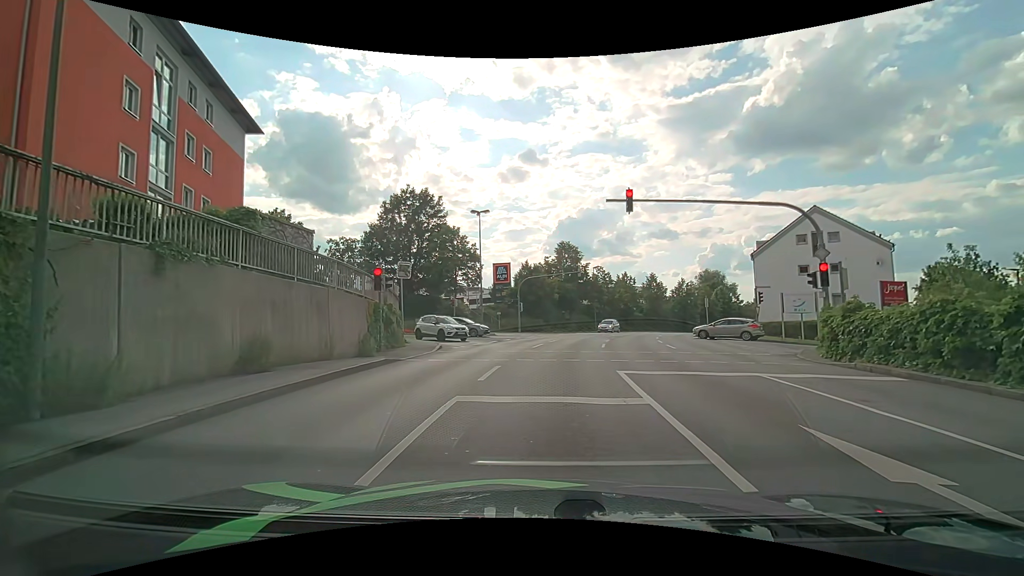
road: tertiary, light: Day
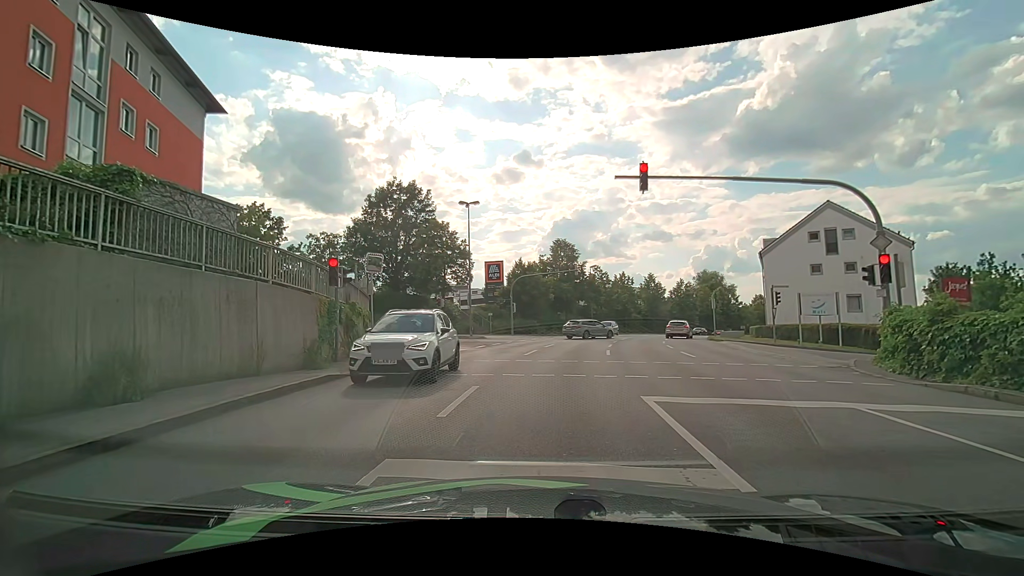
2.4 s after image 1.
(+0.1, +3.4) m; +2°
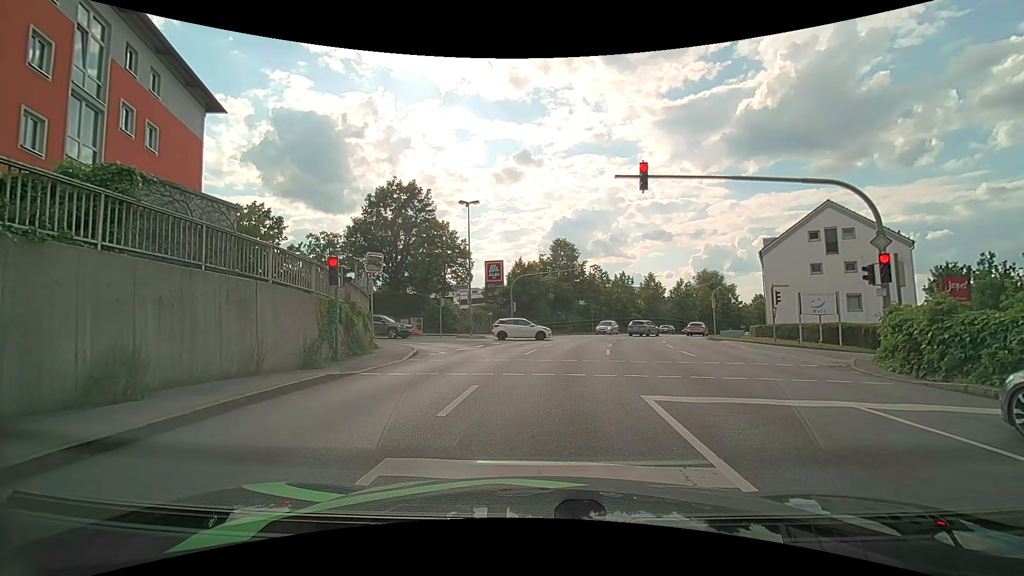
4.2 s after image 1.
(0.0, +0.1) m; 0°
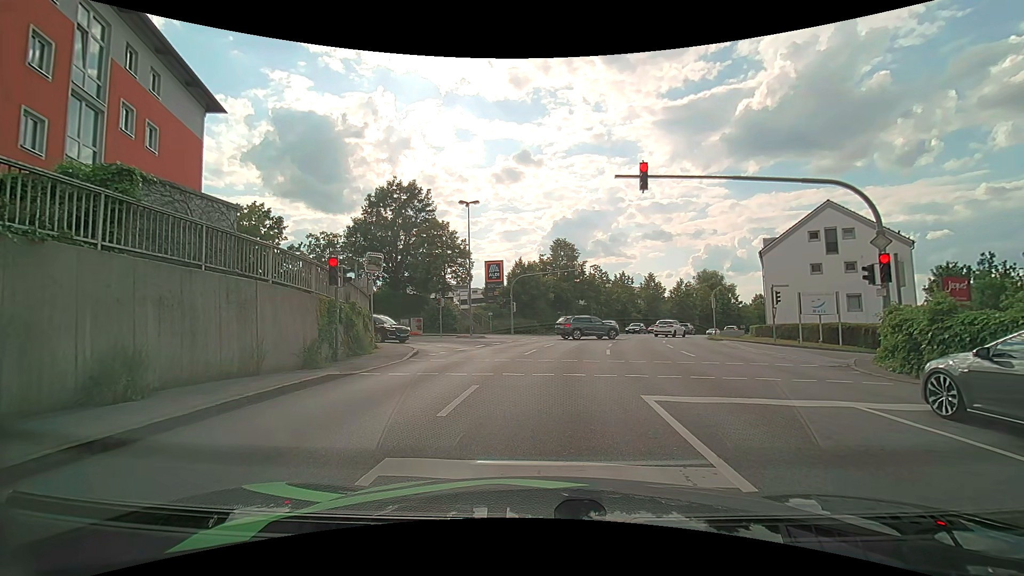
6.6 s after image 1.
(0.0, 0.0) m; 0°
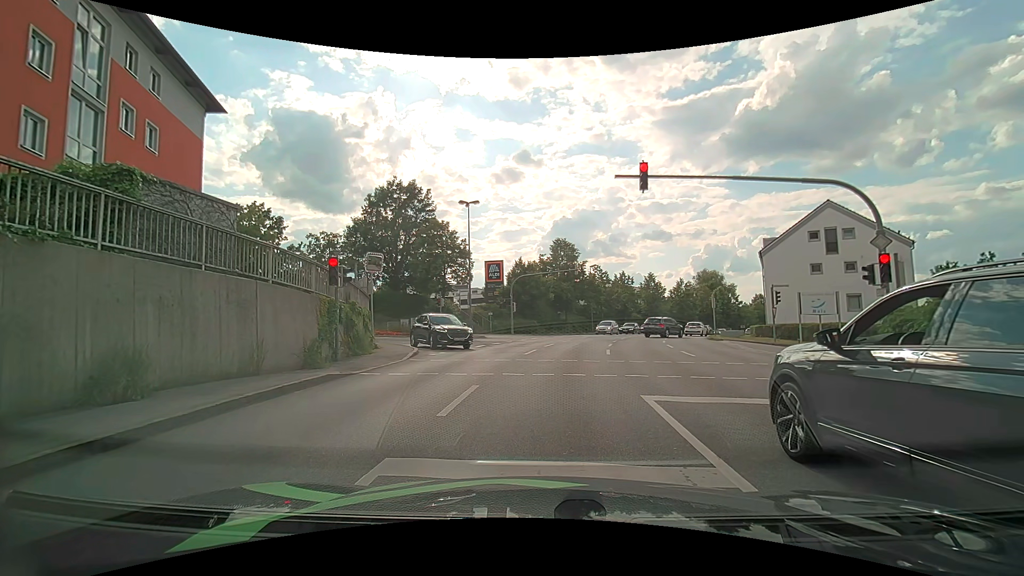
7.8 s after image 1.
(0.0, 0.0) m; 0°
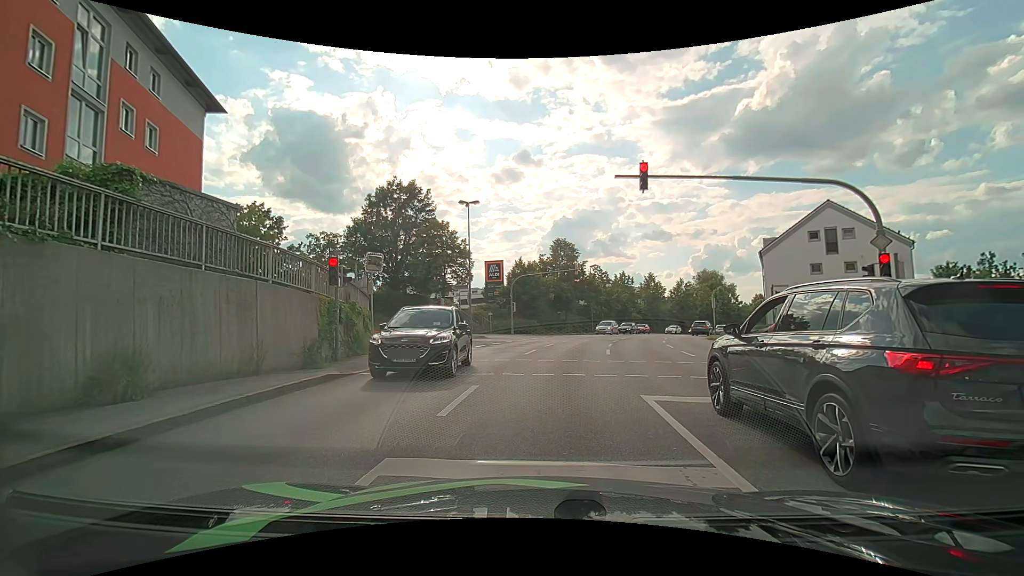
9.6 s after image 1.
(0.0, 0.0) m; 0°
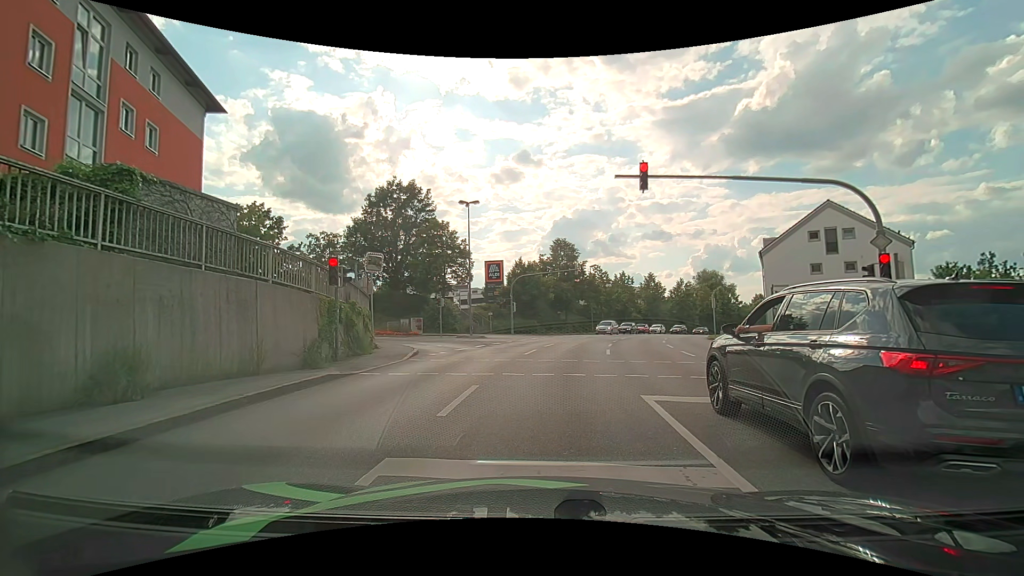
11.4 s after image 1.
(0.0, 0.0) m; 0°
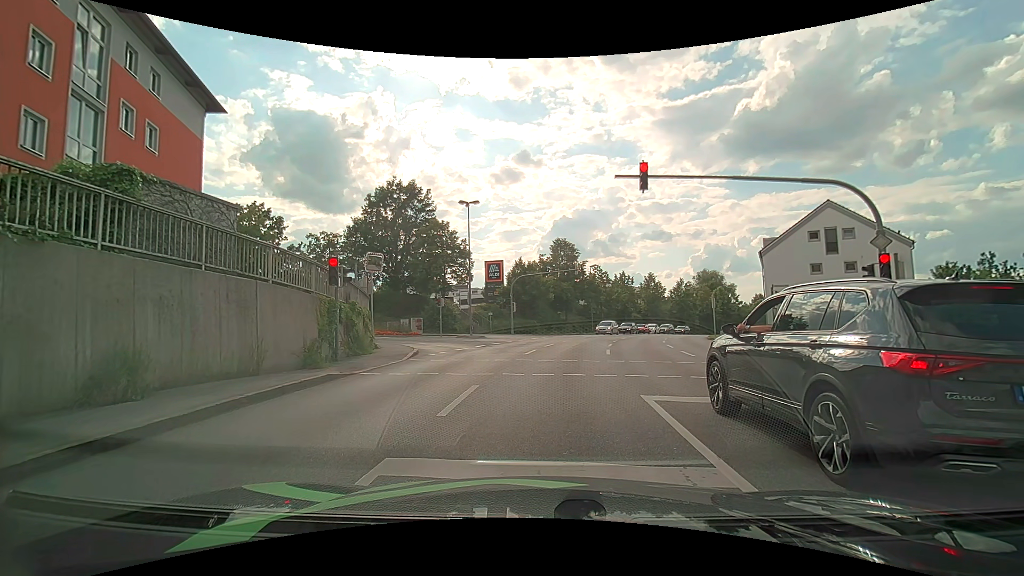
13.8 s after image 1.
(0.0, 0.0) m; 0°
(0, +10) (+1, +20) (+2, +30) (+2, +40) (-5, +45) (-15, +46) (-25, +46) (-35, +47) (-45, +47) (-55, +48) m
